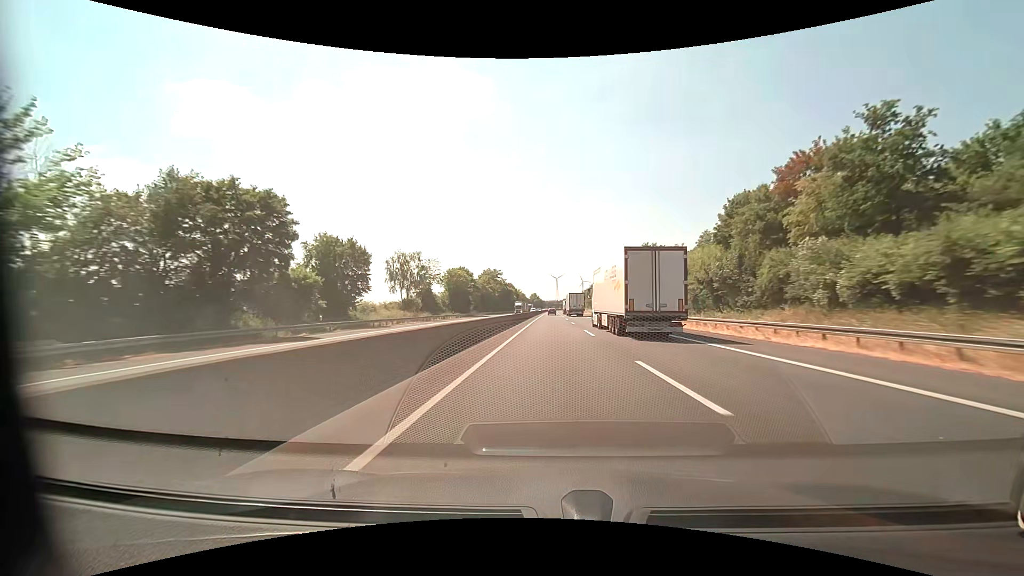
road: motorway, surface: asphalt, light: Day
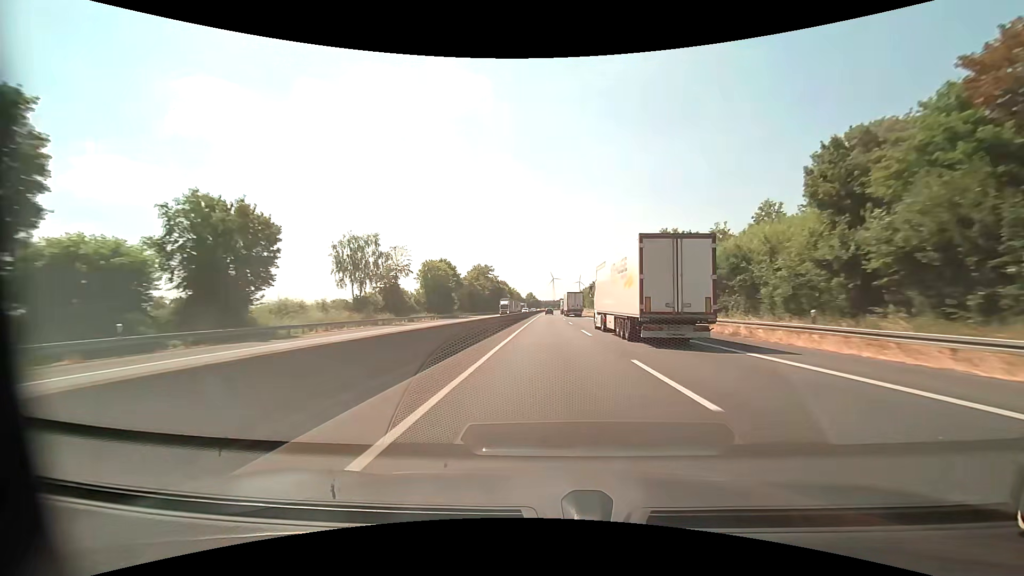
(0.0, +18.1) m; 0°
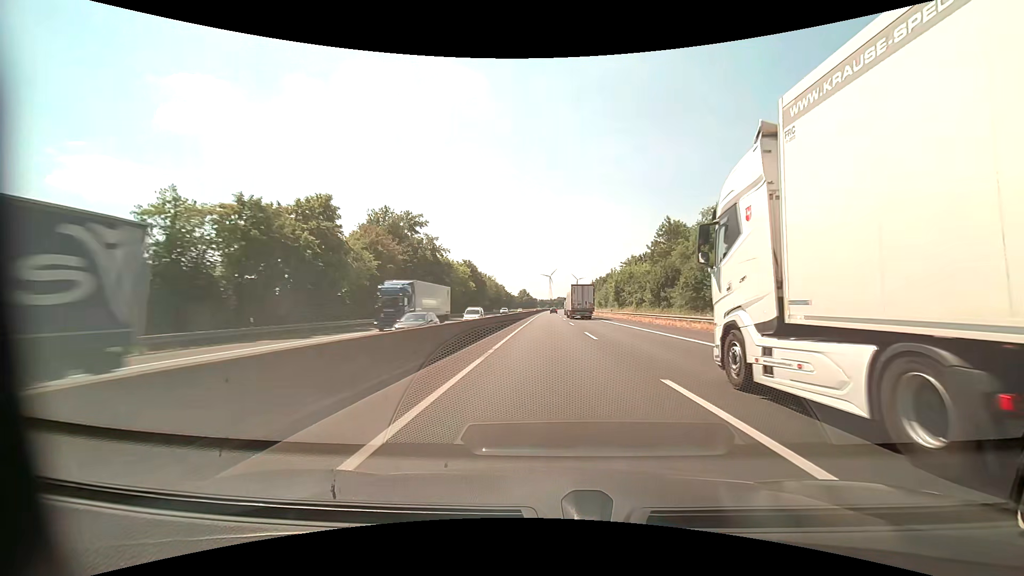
(+0.5, +95.3) m; 0°
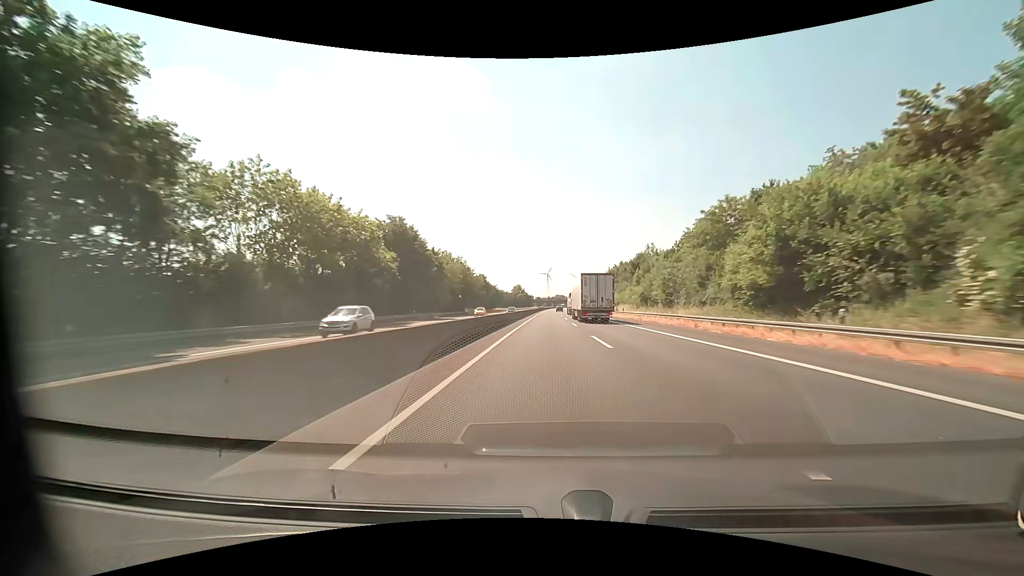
(+0.1, +60.1) m; 0°
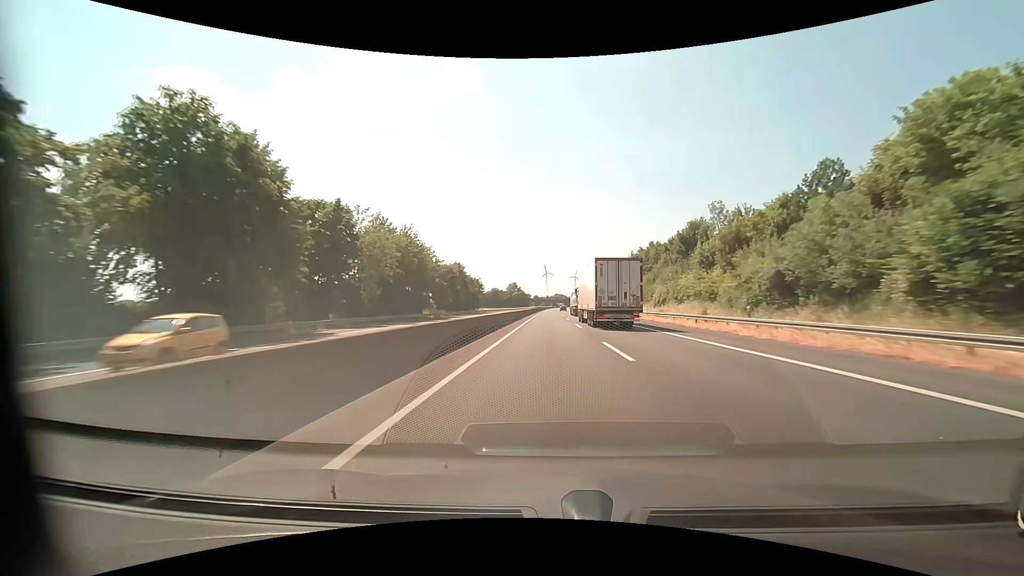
(+0.1, +40.7) m; 0°
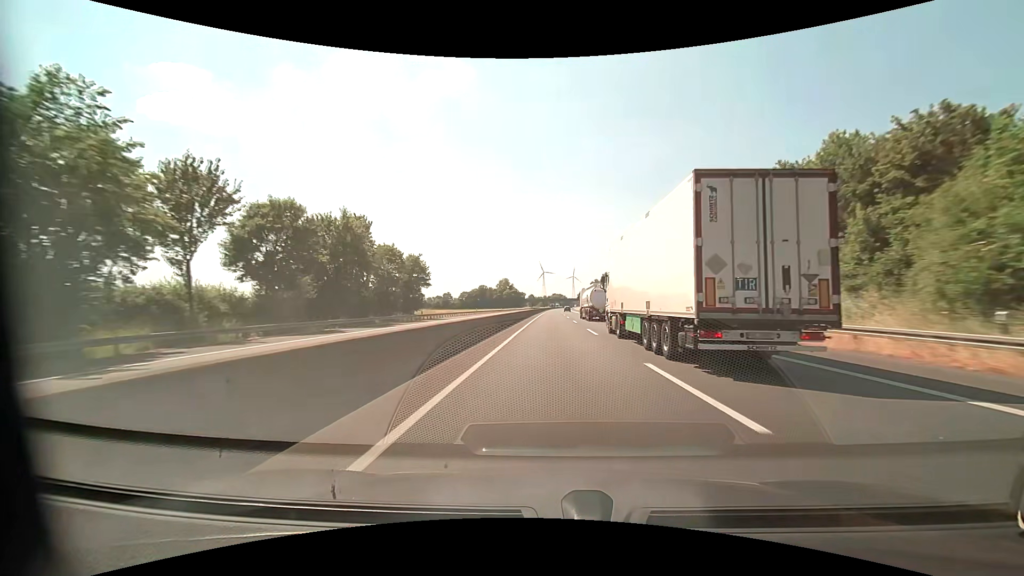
(0.0, +61.4) m; 0°
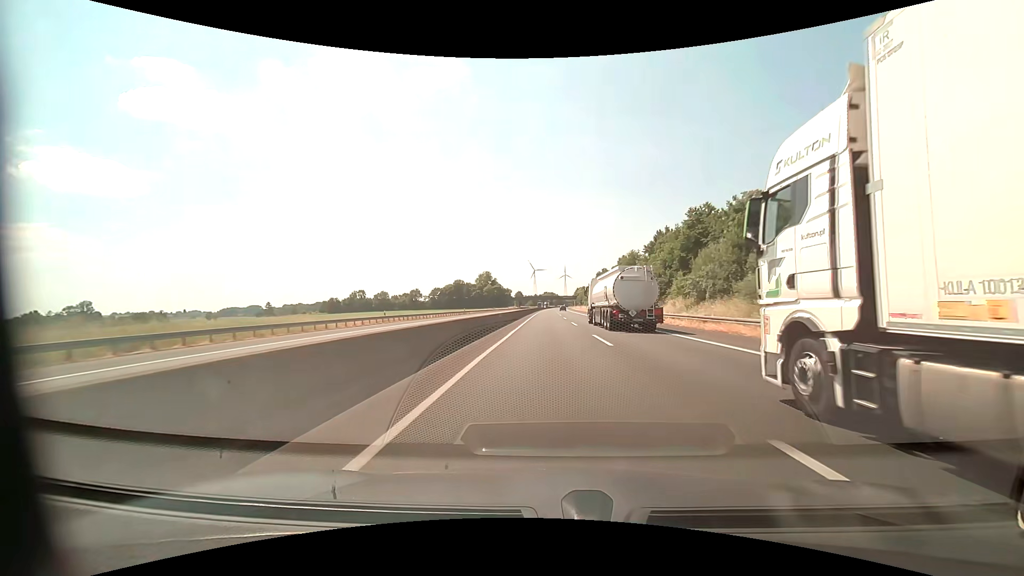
(+0.5, +61.7) m; +1°
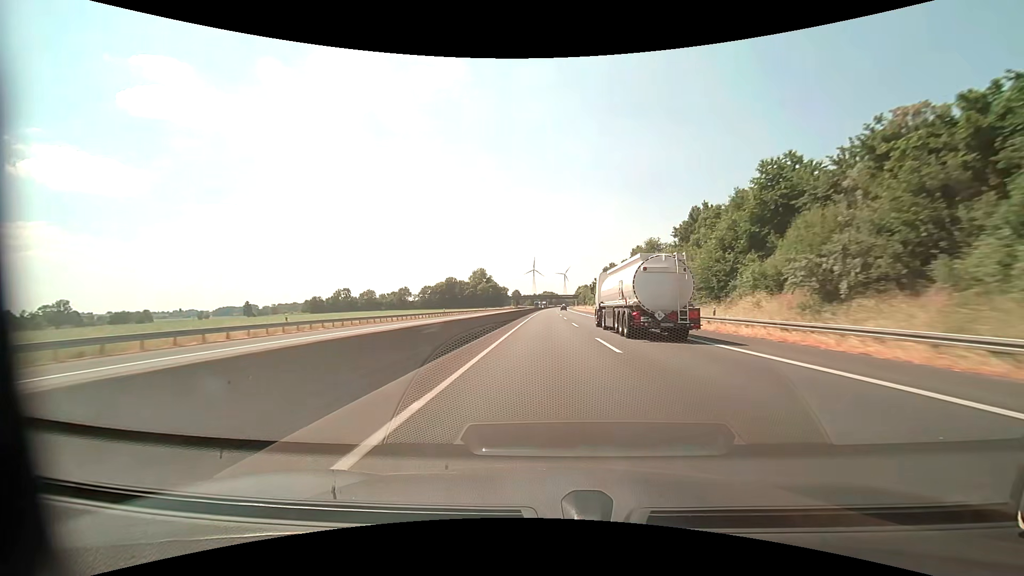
(0.0, +20.6) m; 0°
(0, +10) (0, +20) (0, +30) (0, +40) (0, +50) (0, +60) (0, +70) (0, +80) (+1, +90) (+1, +100) m
